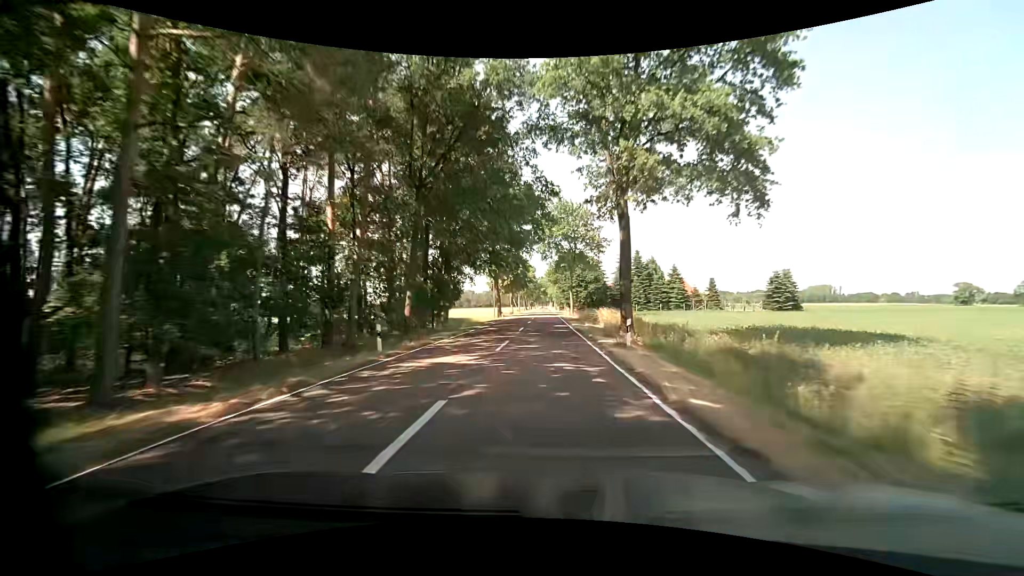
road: tertiary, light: Day
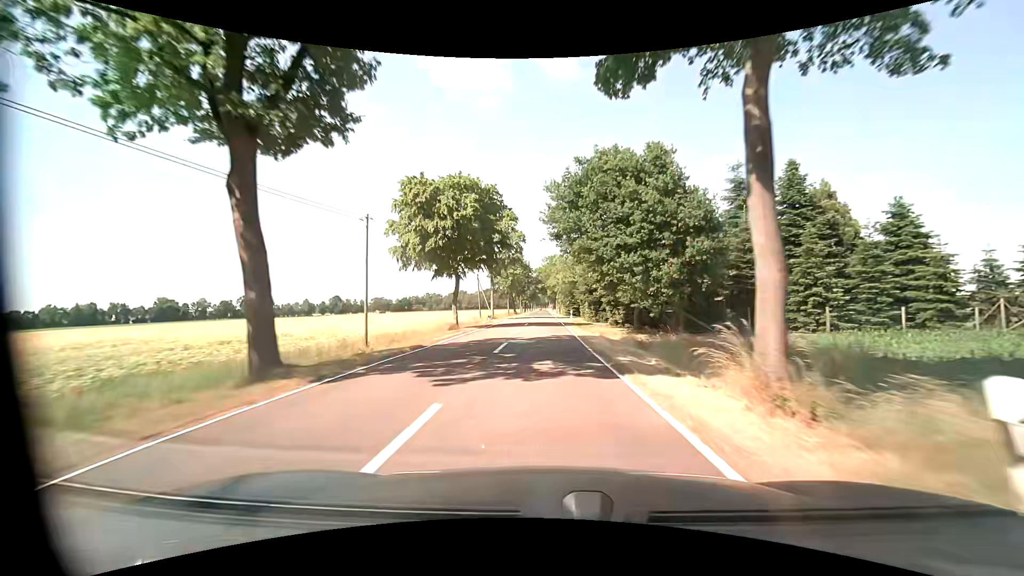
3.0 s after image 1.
(+0.1, +59.0) m; 0°
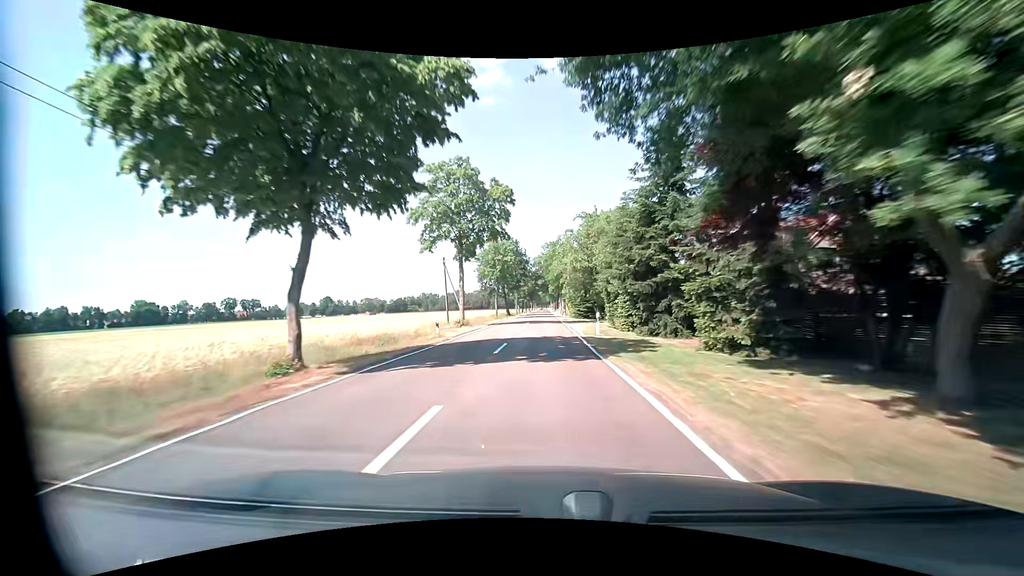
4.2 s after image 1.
(0.0, +23.6) m; 0°
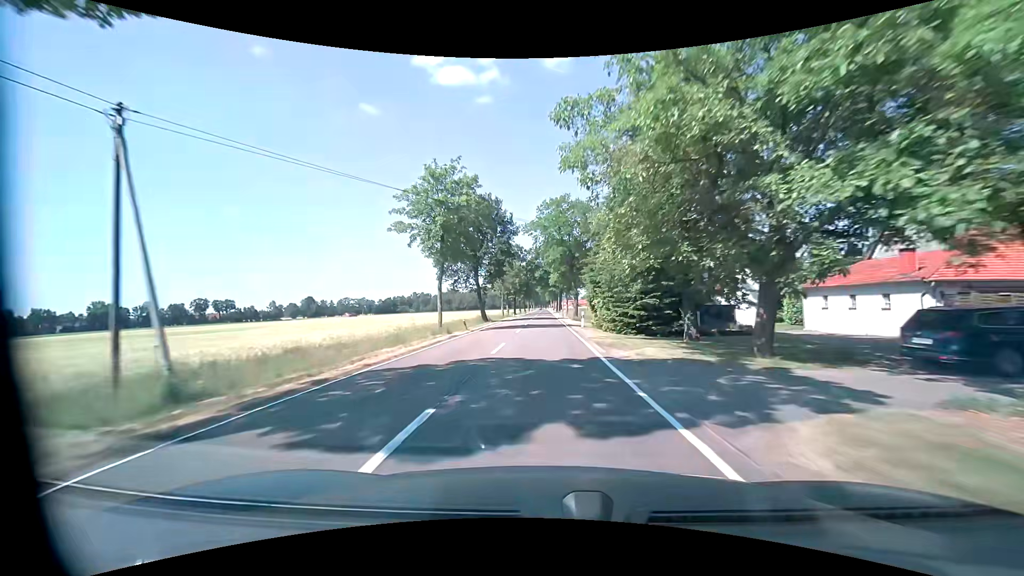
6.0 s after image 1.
(0.0, +35.5) m; 0°
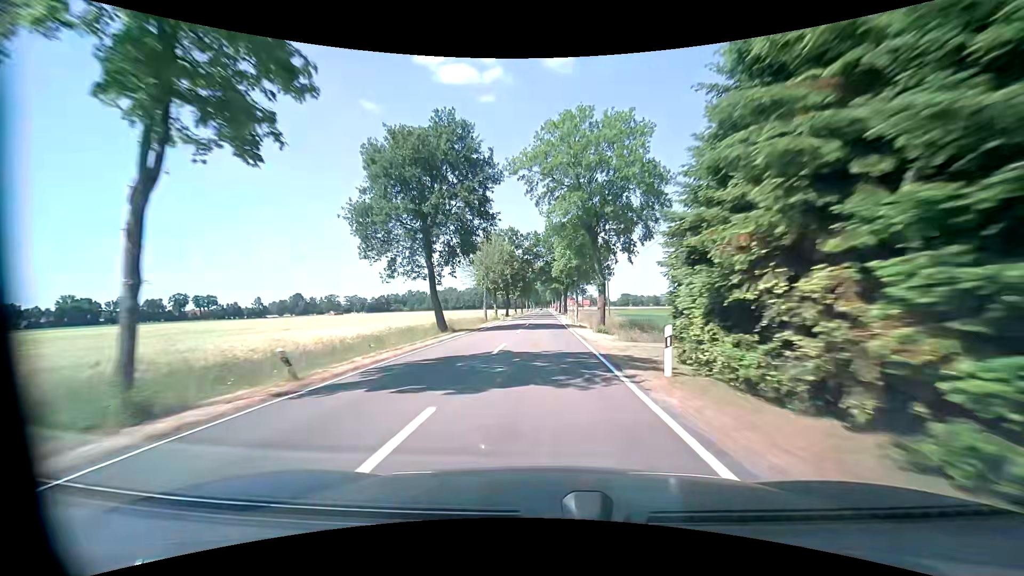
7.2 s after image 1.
(-0.1, +23.6) m; -1°
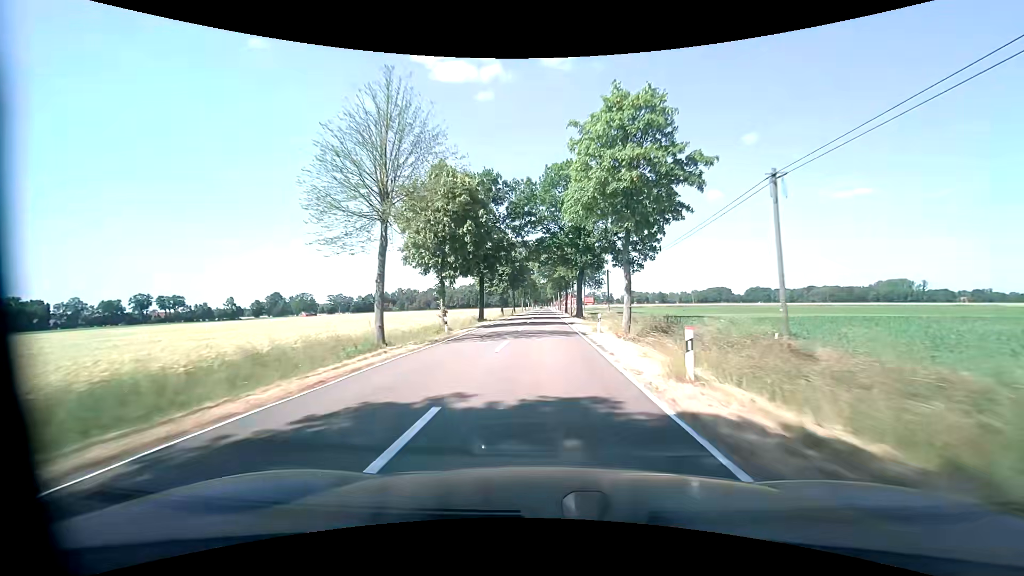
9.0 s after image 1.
(+0.2, +35.5) m; +1°
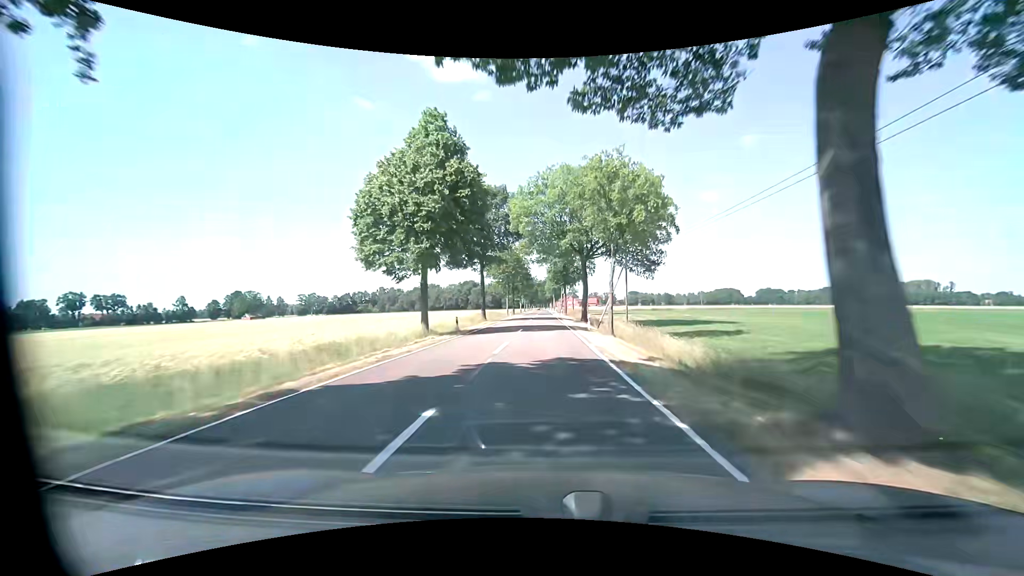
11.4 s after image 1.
(0.0, +47.4) m; 0°
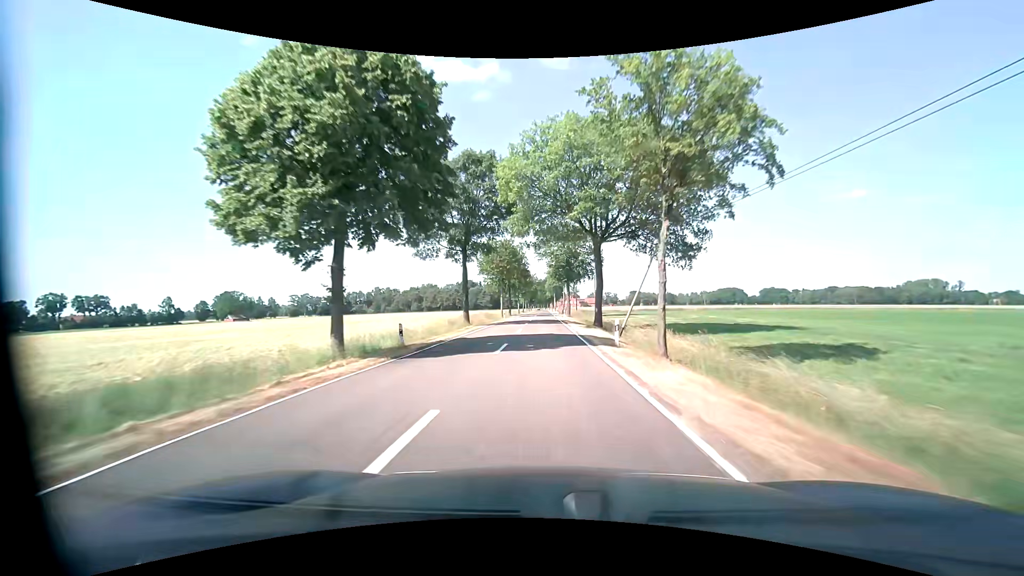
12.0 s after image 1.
(0.0, +11.8) m; 0°
(0, +10) (0, +20) (0, +30) (0, +40) (0, +50) (0, +60) (0, +70) (0, +80) (0, +90) (0, +100) m
